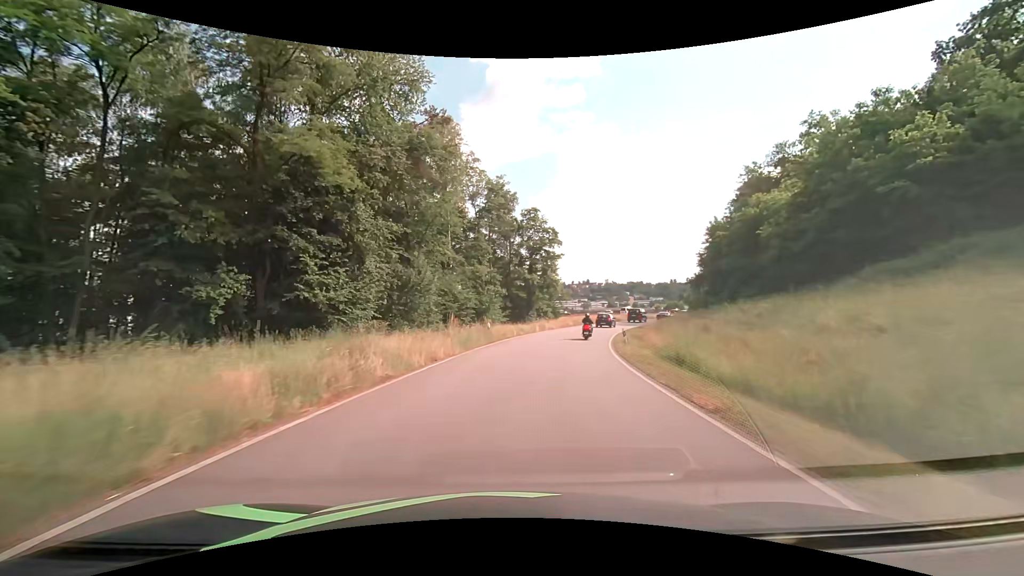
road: primary_link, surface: asphalt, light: Day
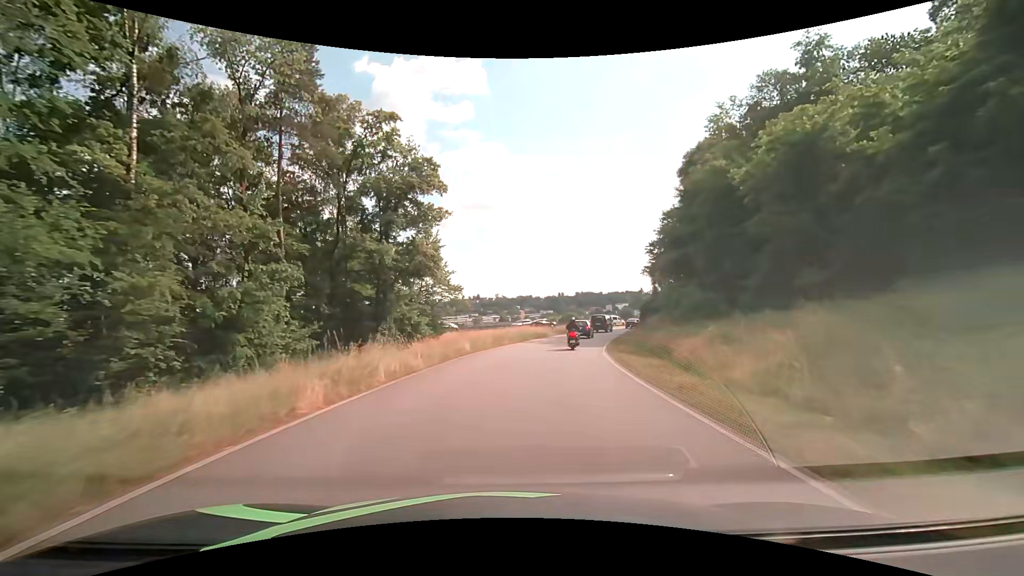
(+3.3, +30.7) m; +12°
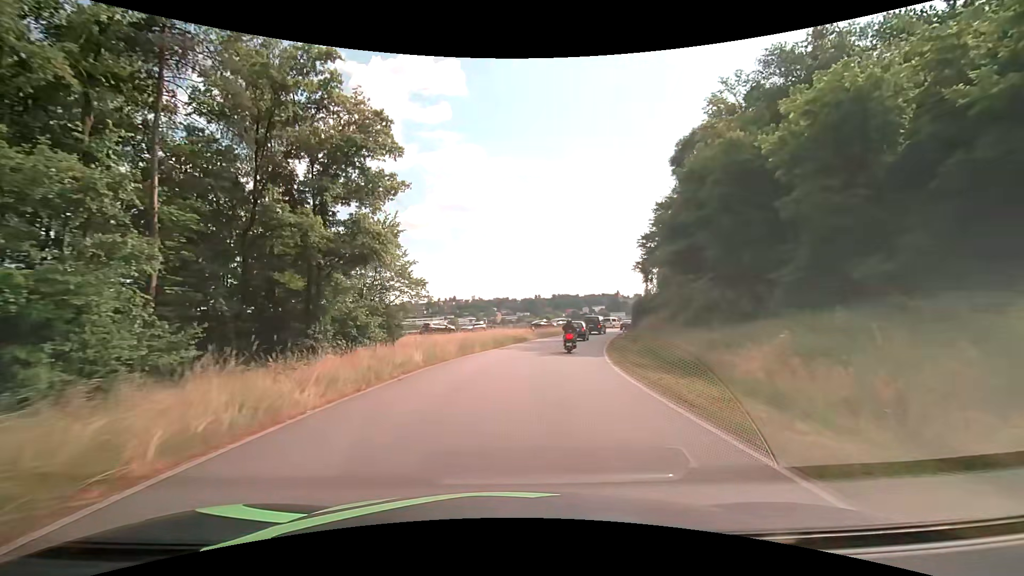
(+0.2, +6.8) m; +3°
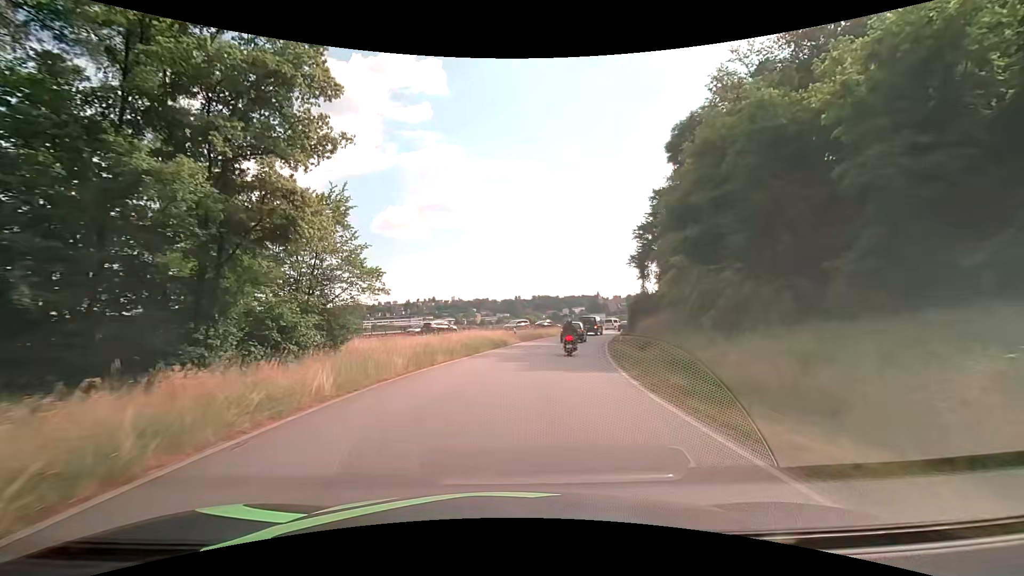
(+0.2, +6.4) m; +3°
(0, +10) (+1, +20) (+3, +30) (+5, +40) (+8, +49) (+12, +58) (+16, +68) (+20, +76) (+26, +85) (+32, +93) m
